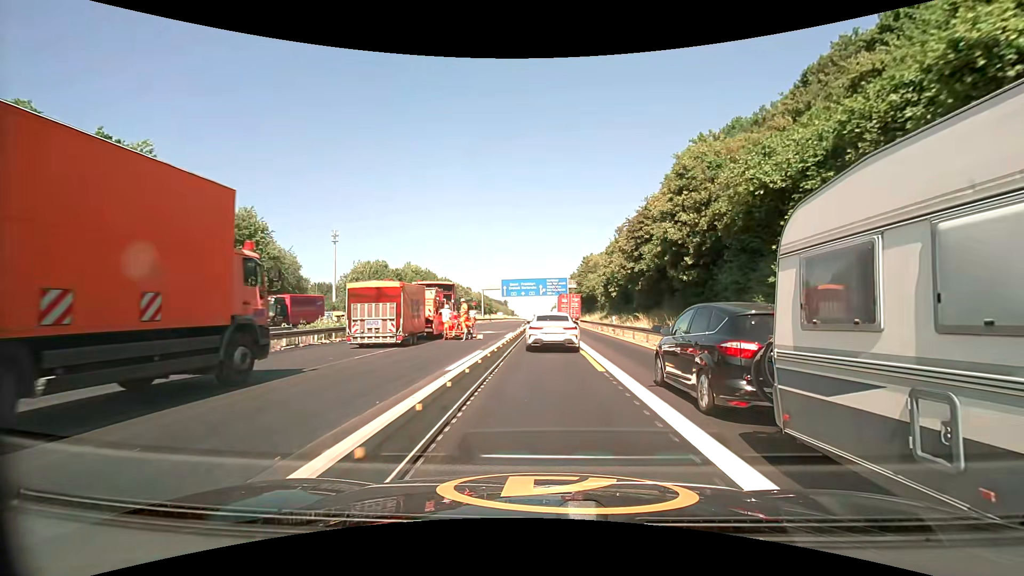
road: motorway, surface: asphalt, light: Day
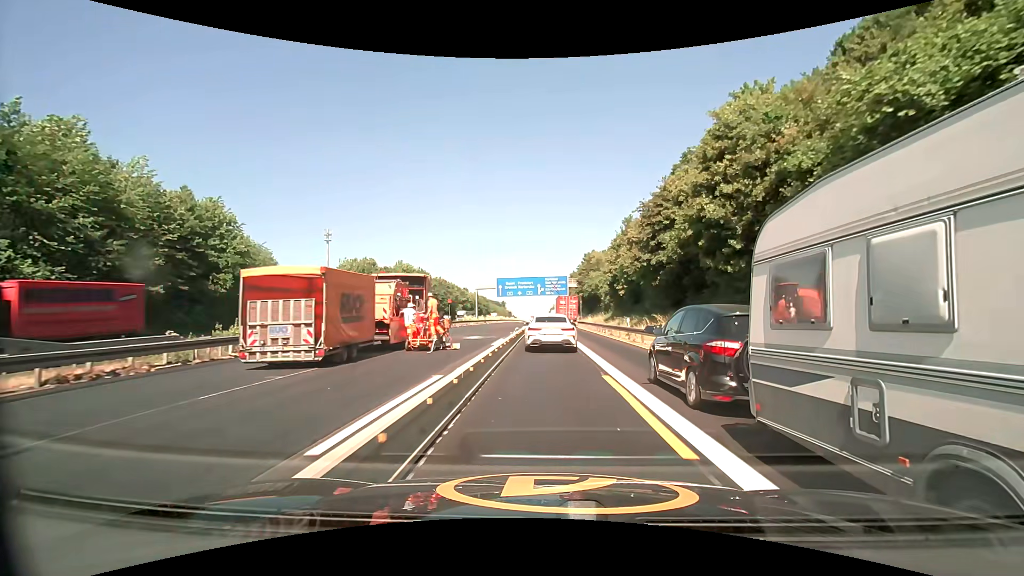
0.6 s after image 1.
(0.0, +7.1) m; 0°
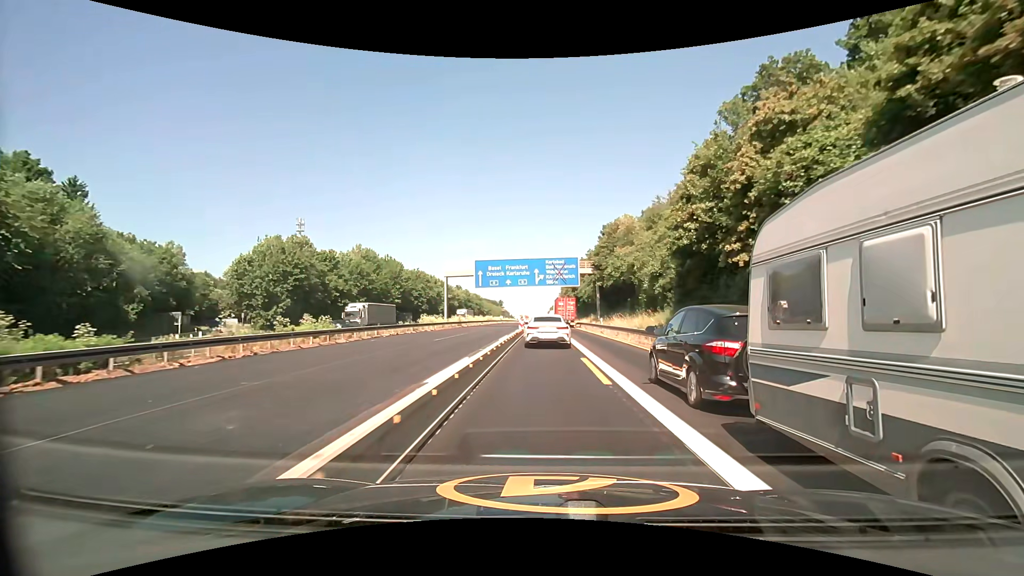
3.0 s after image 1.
(+0.1, +31.2) m; 0°
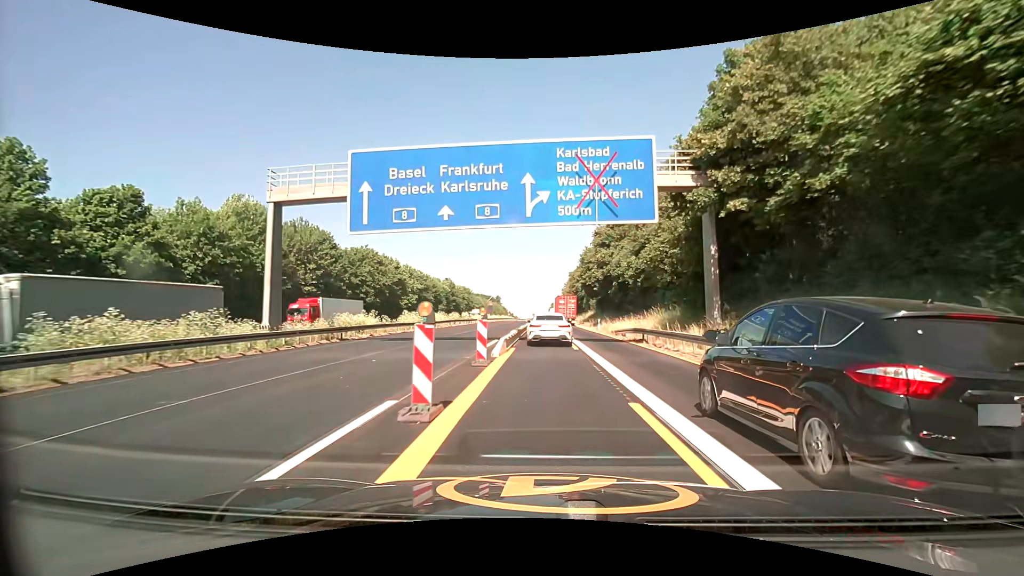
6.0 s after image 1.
(0.0, +44.4) m; 0°
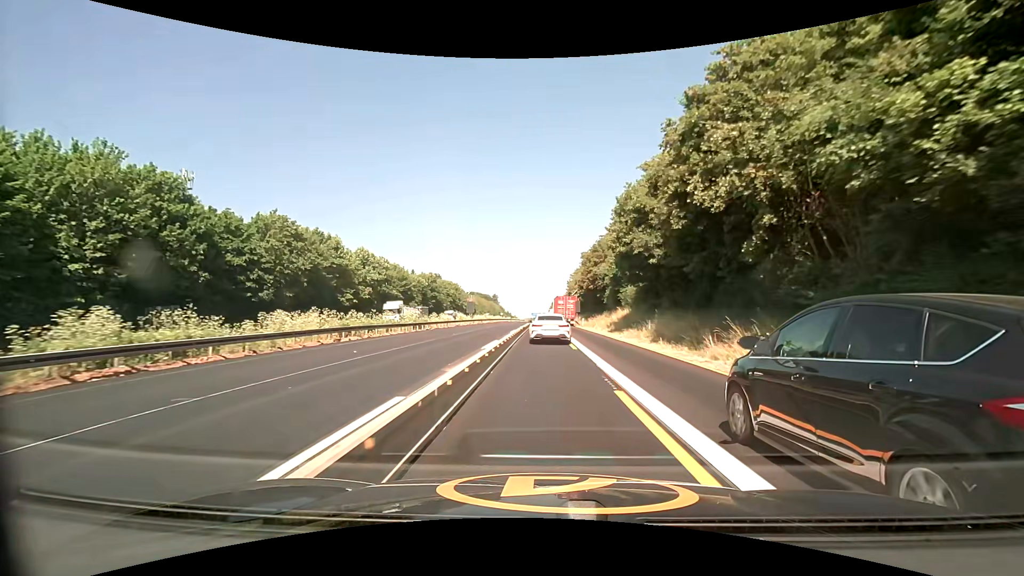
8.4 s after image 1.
(-0.1, +35.7) m; 0°
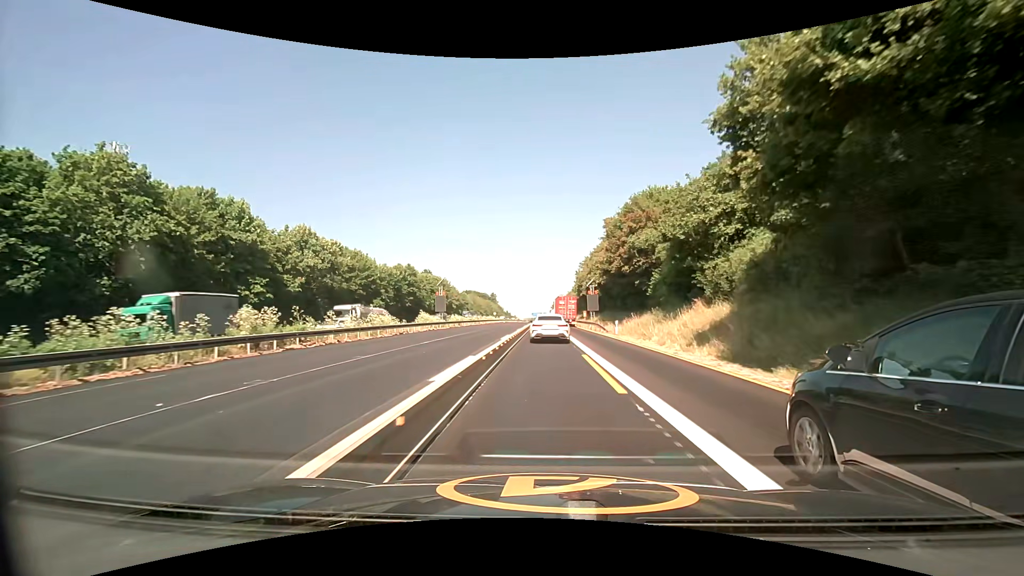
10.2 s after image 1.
(0.0, +27.9) m; 0°
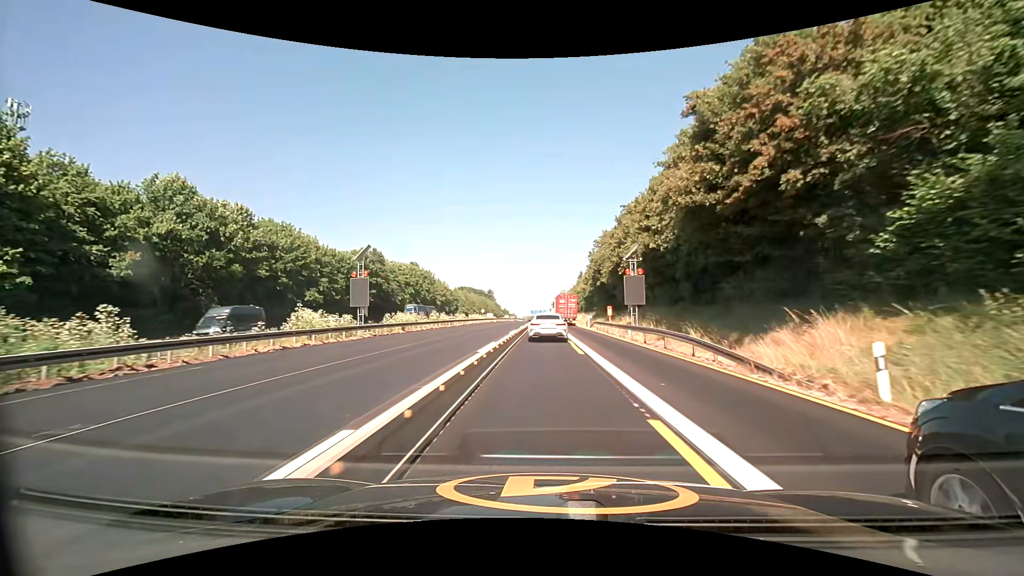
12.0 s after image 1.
(0.0, +28.4) m; 0°
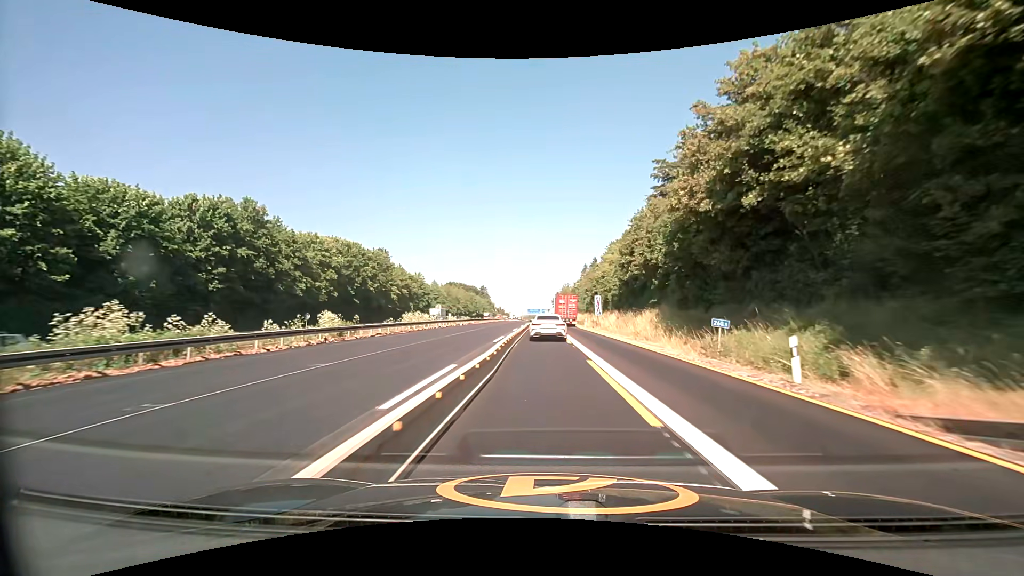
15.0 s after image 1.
(0.0, +47.2) m; 0°
(0, +10) (0, +20) (0, +30) (0, +40) (0, +50) (0, +60) (0, +70) (0, +80) (0, +90) (0, +100) m
